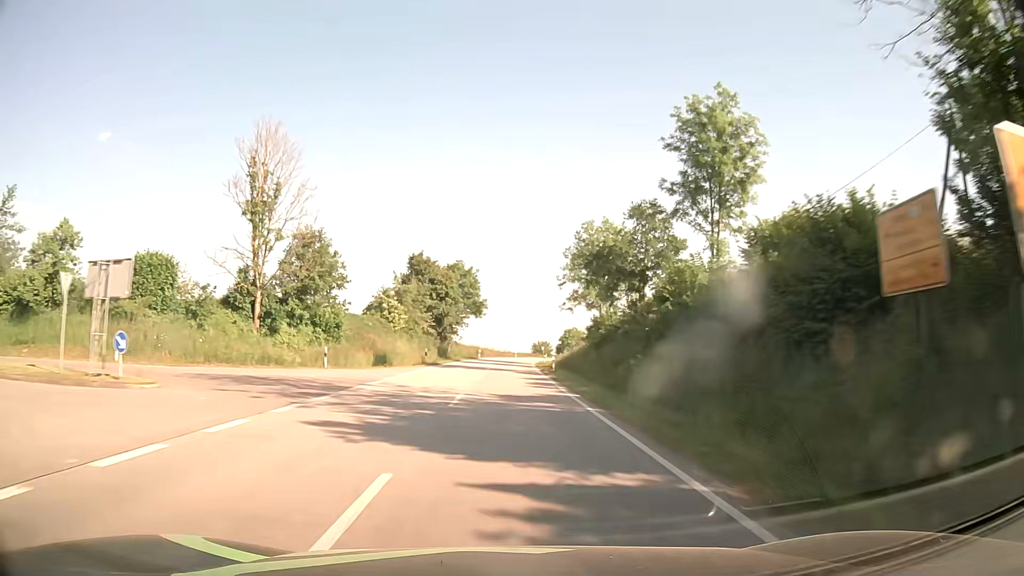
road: secondary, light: Day
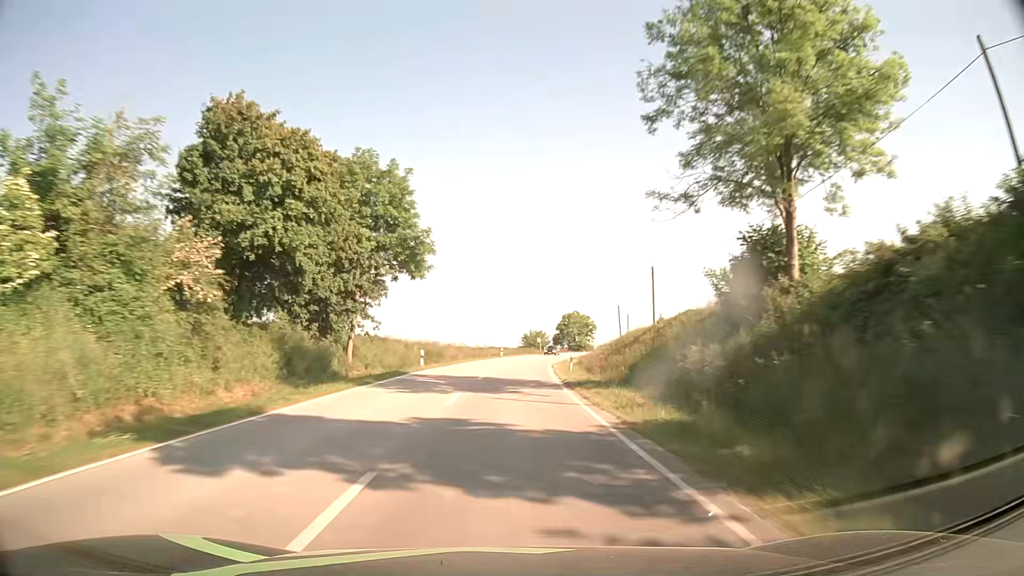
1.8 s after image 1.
(+0.1, +47.7) m; +1°
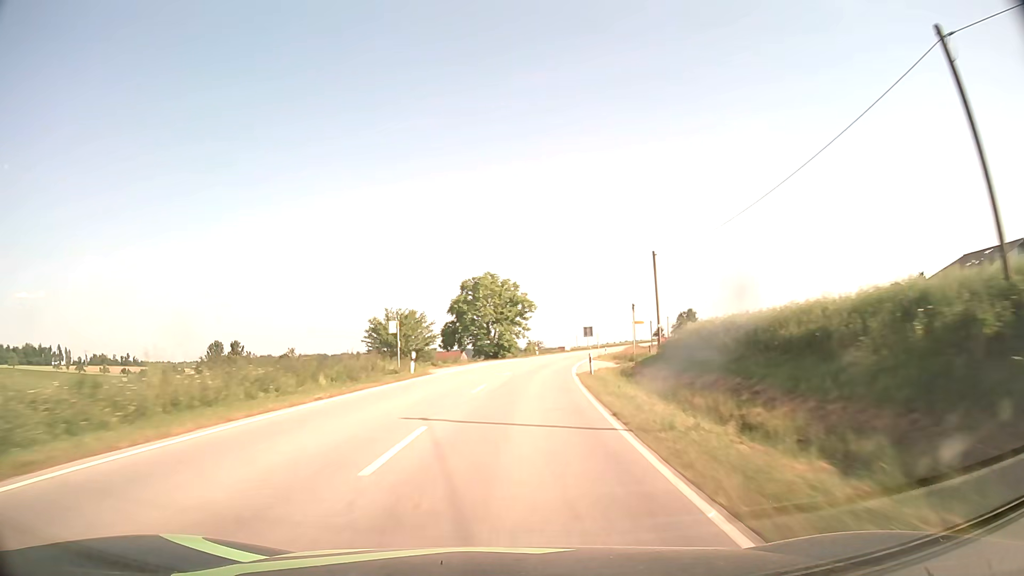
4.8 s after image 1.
(+5.5, +79.4) m; +9°
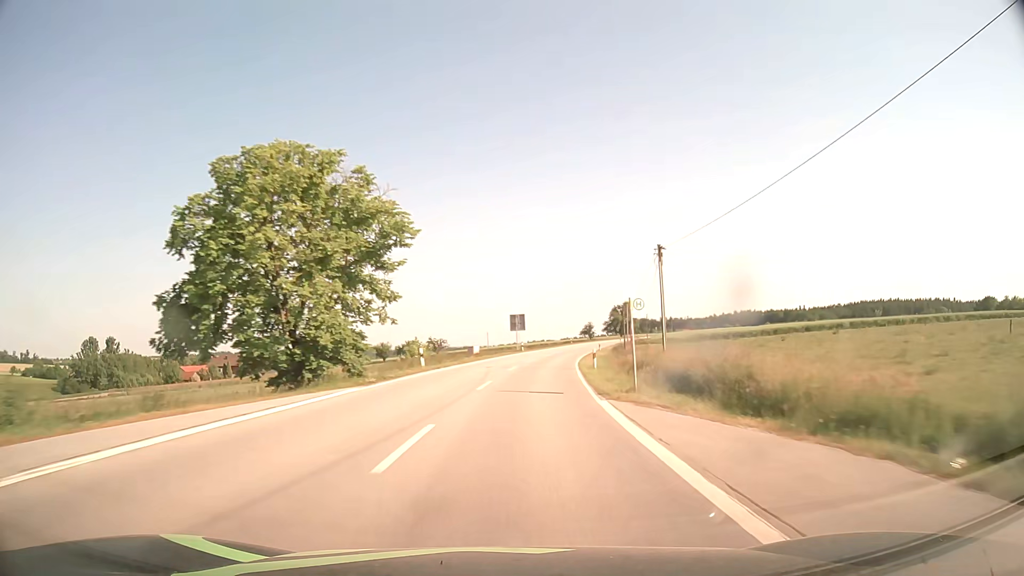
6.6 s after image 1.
(+3.1, +47.5) m; +8°
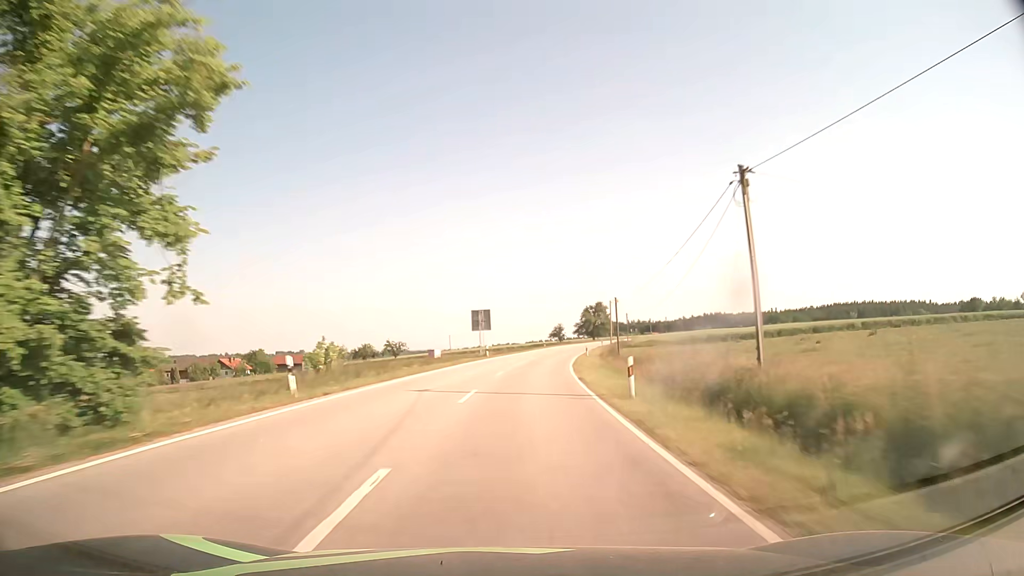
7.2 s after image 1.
(+0.4, +15.8) m; +3°
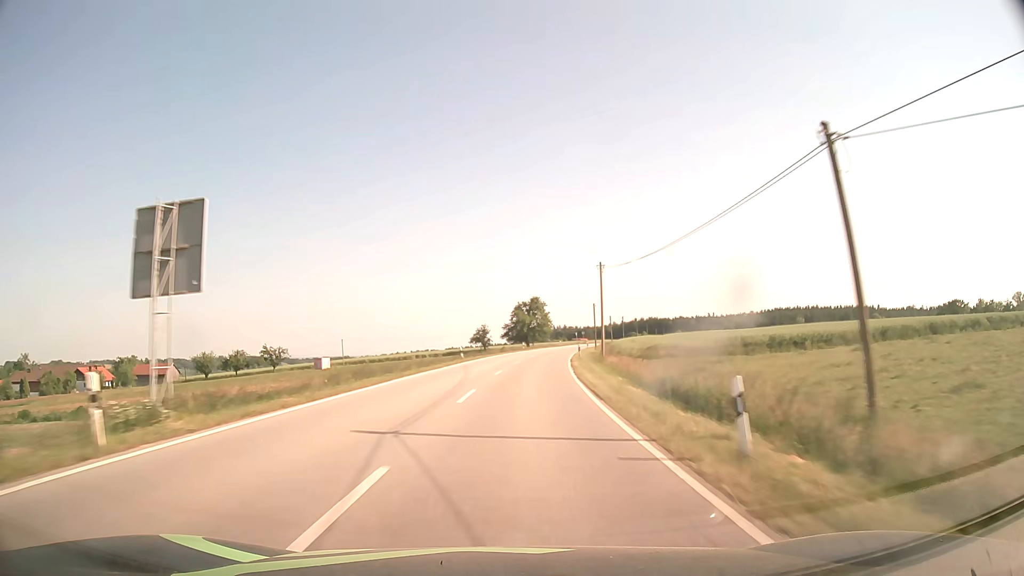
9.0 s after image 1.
(+3.1, +47.3) m; +7°
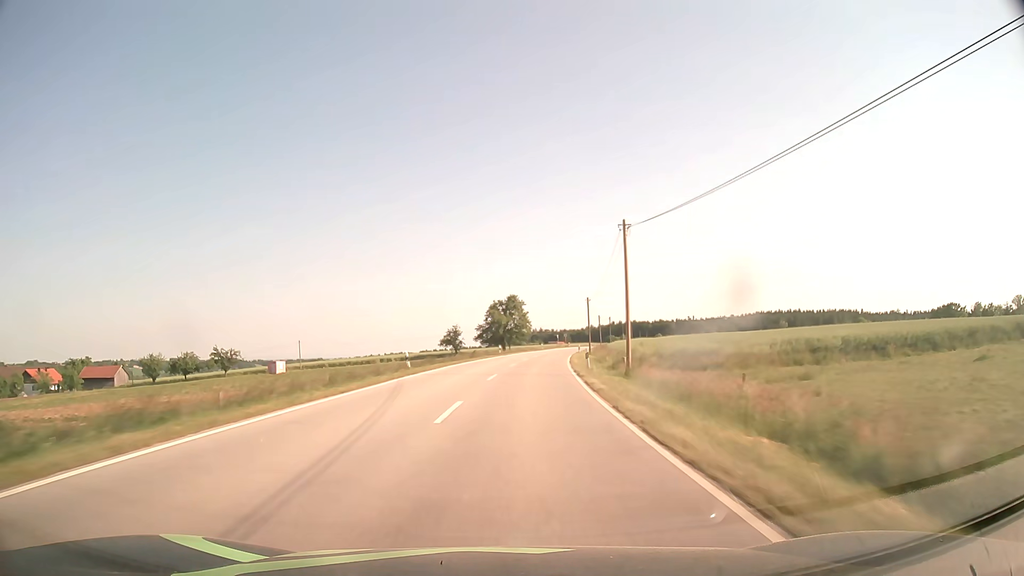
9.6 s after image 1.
(+0.2, +15.8) m; +2°
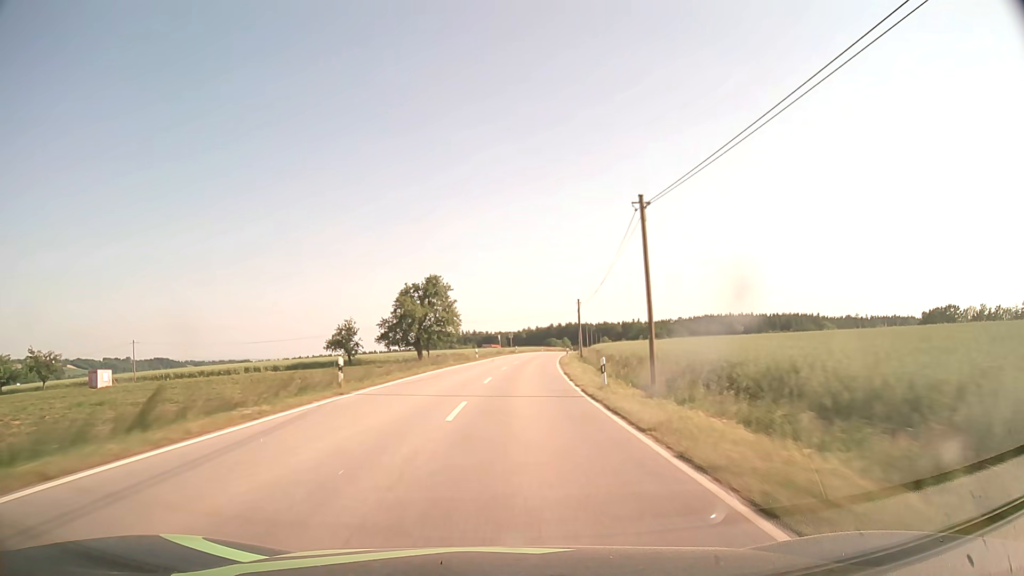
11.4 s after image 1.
(+2.5, +47.2) m; +6°
(0, +10) (0, +20) (+1, +30) (+1, +40) (+2, +50) (+3, +60) (+4, +70) (+5, +80) (+7, +90) (+8, +100) m
